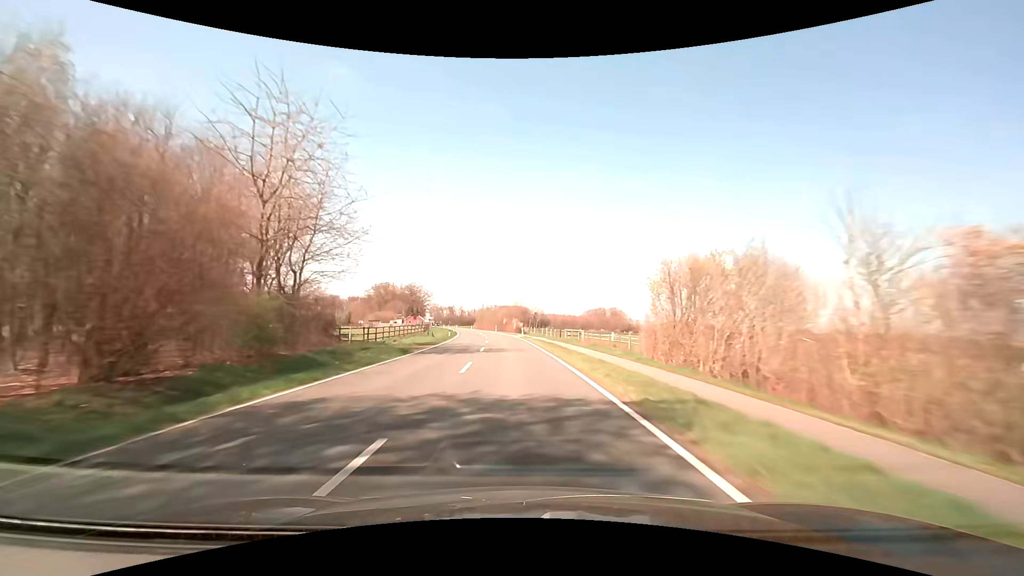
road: secondary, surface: asphalt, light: Day
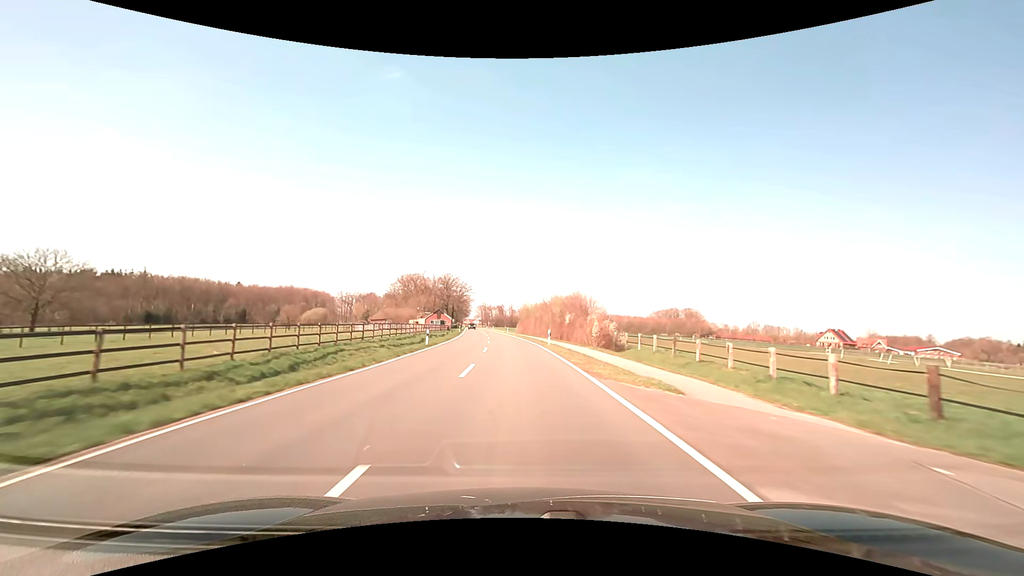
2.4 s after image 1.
(-3.3, +62.8) m; -6°
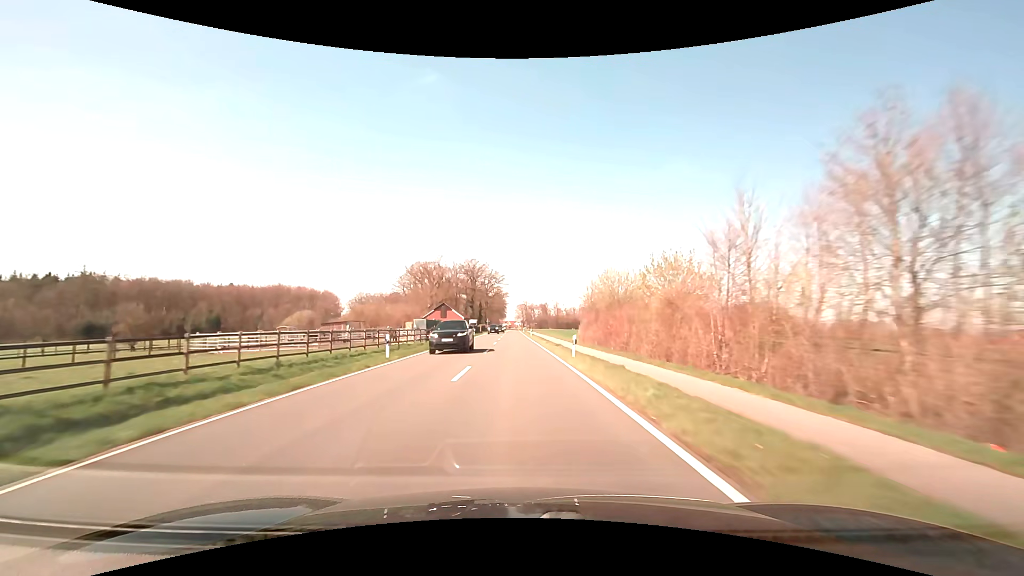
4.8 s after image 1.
(-2.9, +62.7) m; -5°
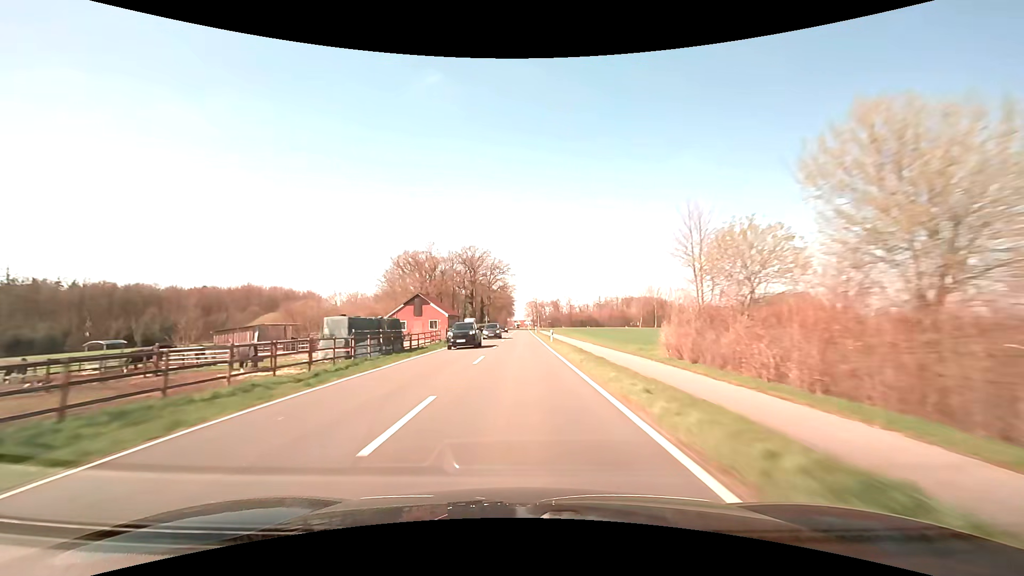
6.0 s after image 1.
(-0.4, +31.4) m; -1°
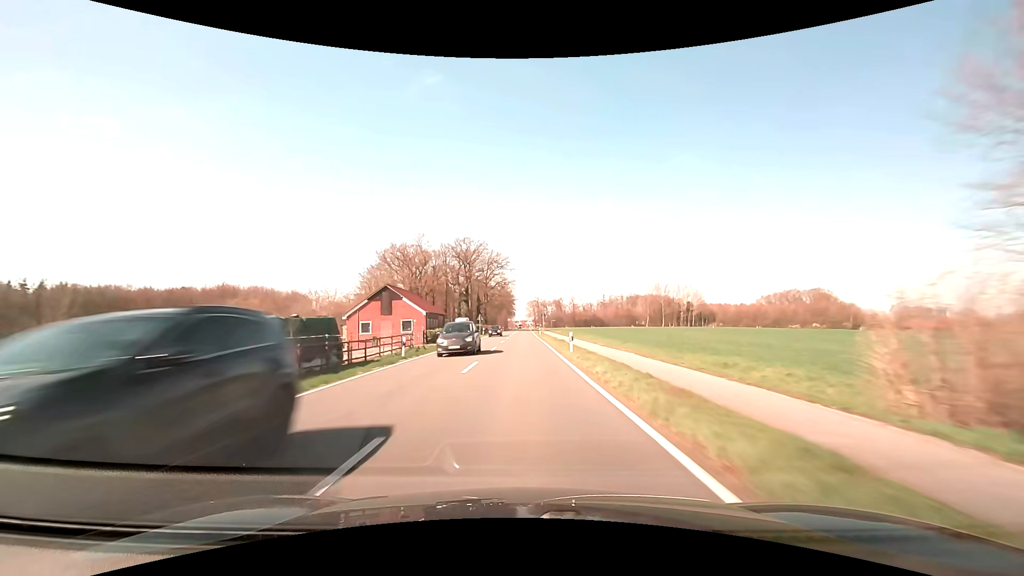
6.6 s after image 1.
(0.0, +15.7) m; 0°
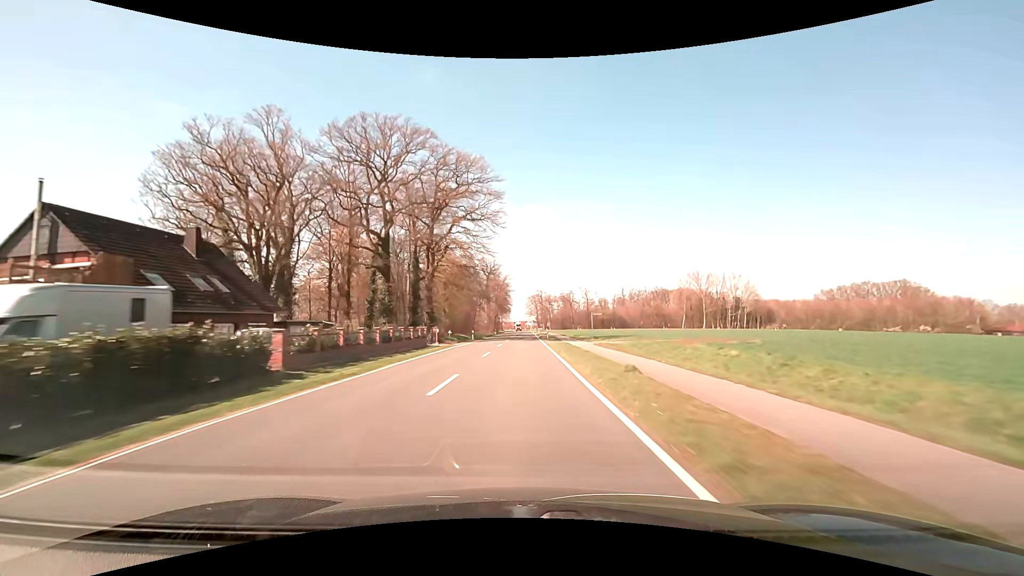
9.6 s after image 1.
(+0.2, +78.5) m; 0°
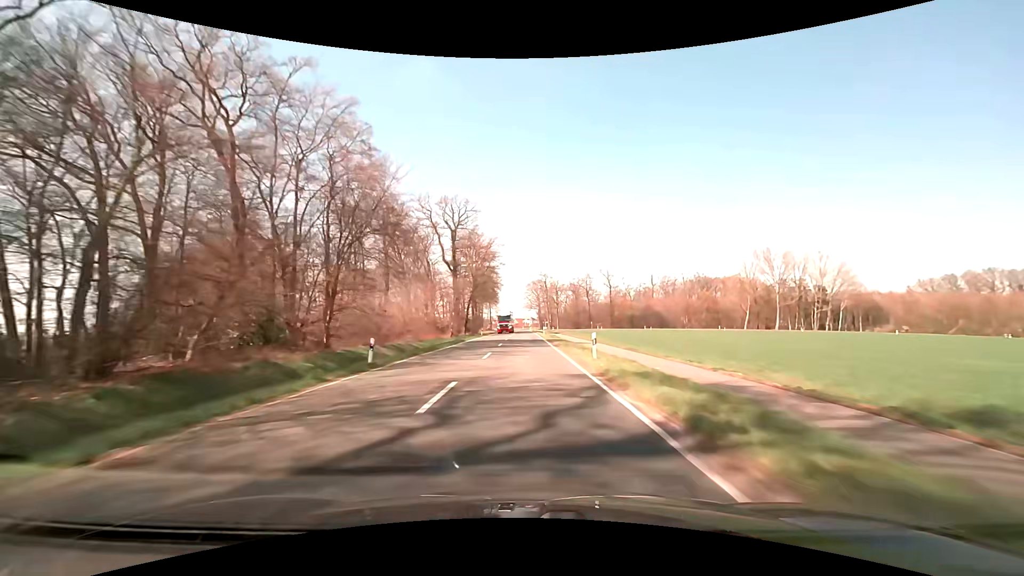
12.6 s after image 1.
(+0.1, +78.5) m; 0°
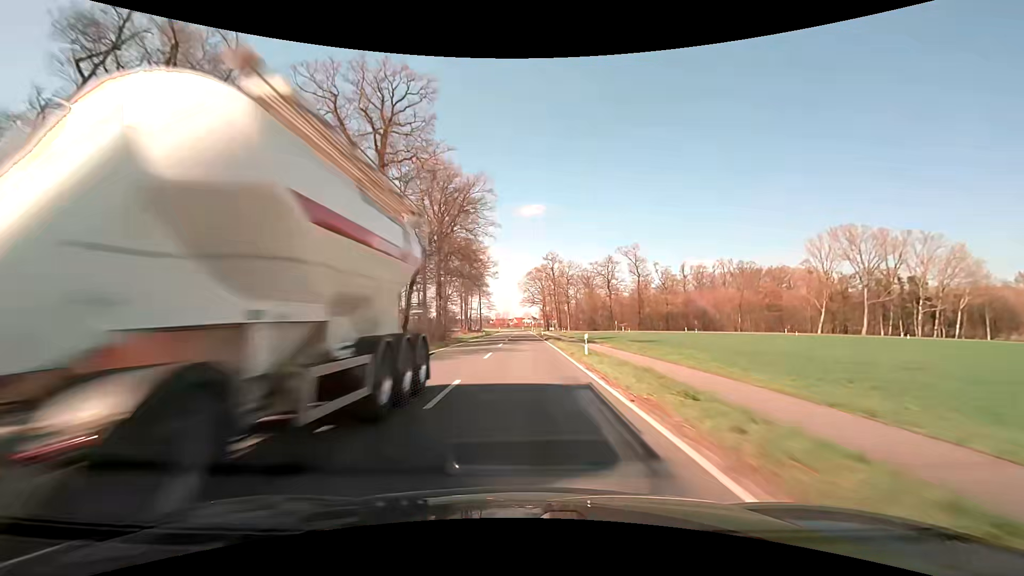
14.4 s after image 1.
(-0.1, +47.2) m; 0°
(0, +10) (0, +20) (0, +30) (0, +40) (0, +50) (0, +60) (0, +70) (0, +80) (0, +90) (0, +100) m
